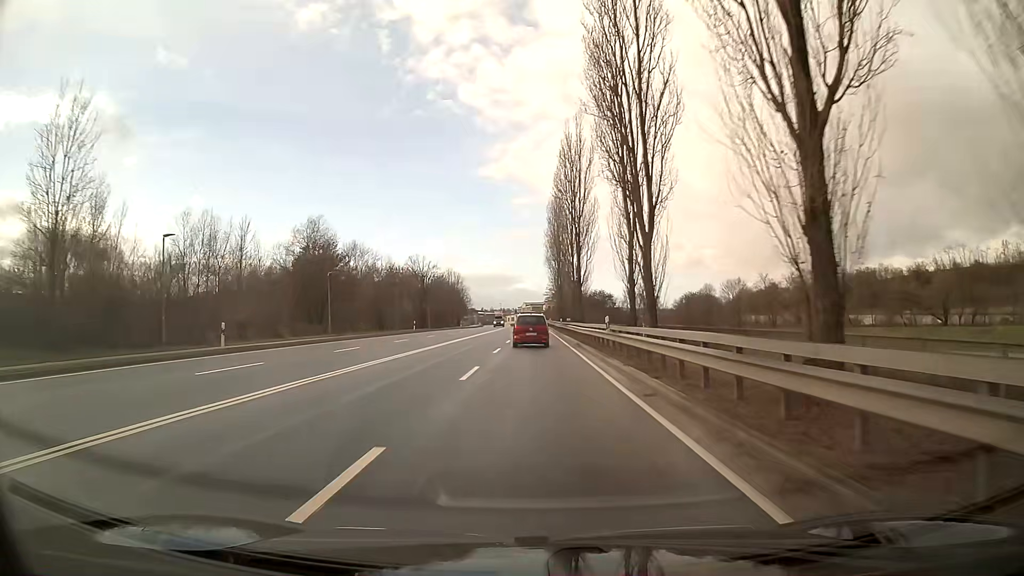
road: primary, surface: asphalt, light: Day
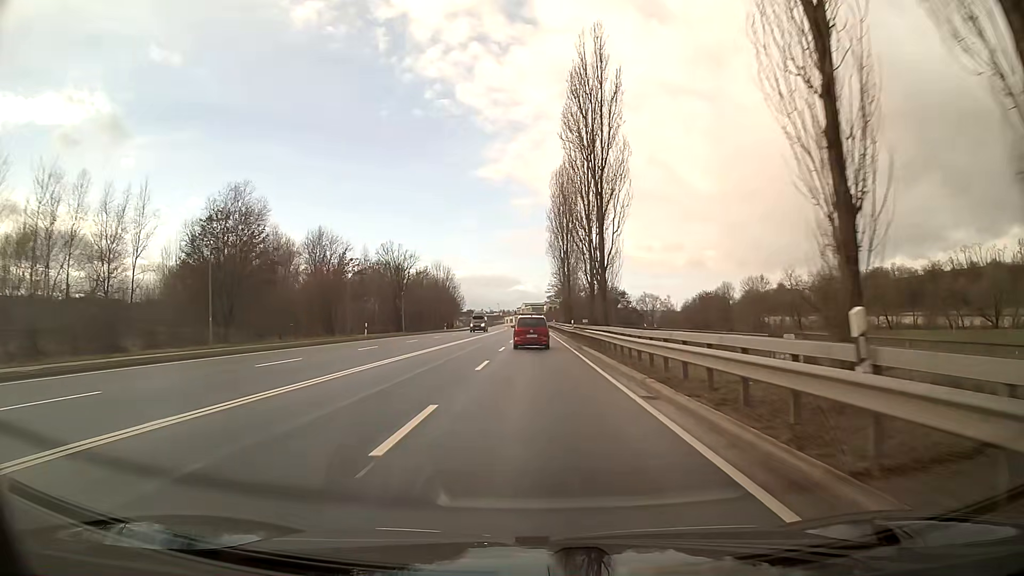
(0.0, +20.4) m; 0°
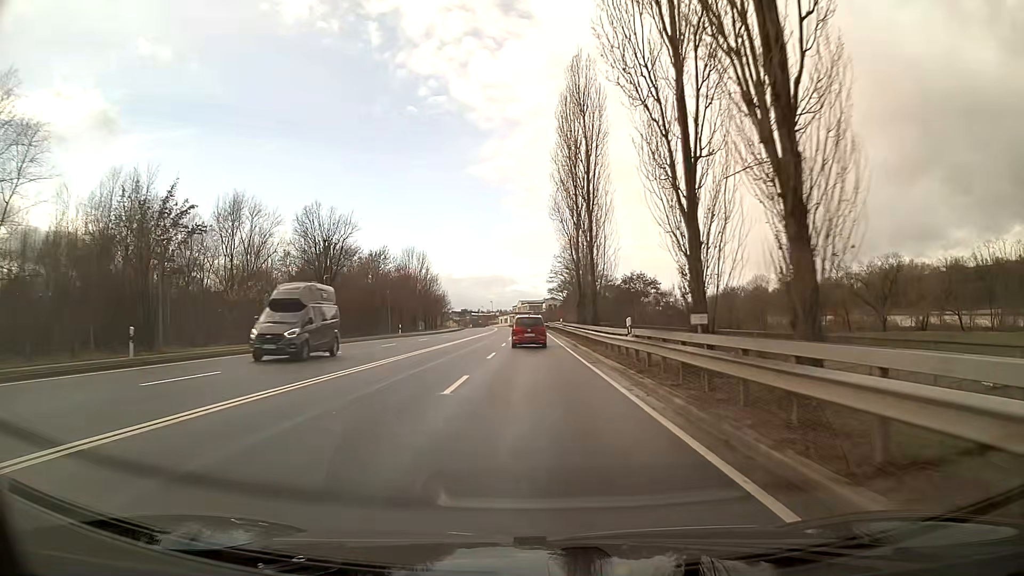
(+0.1, +30.4) m; 0°
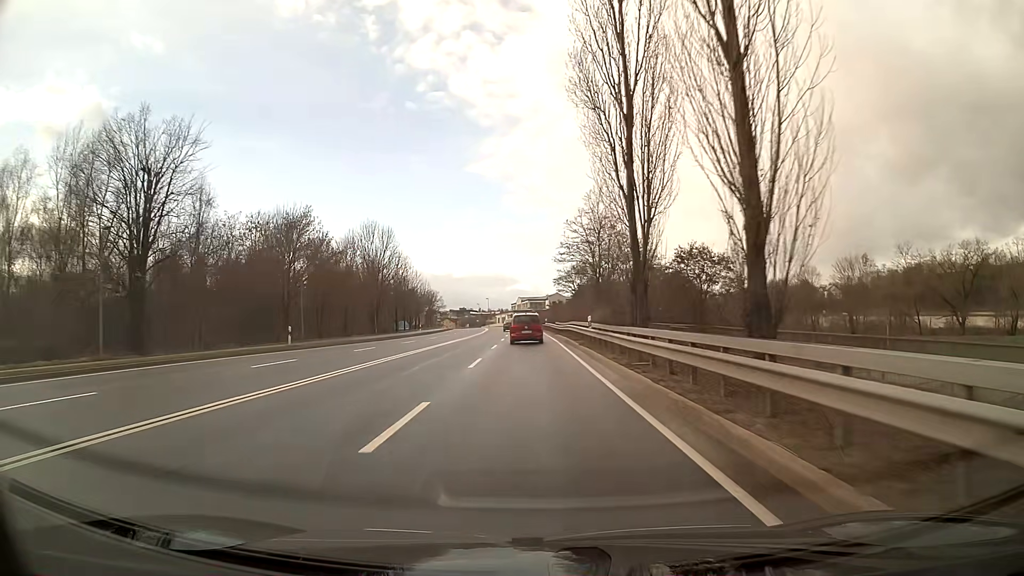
(0.0, +29.5) m; 0°
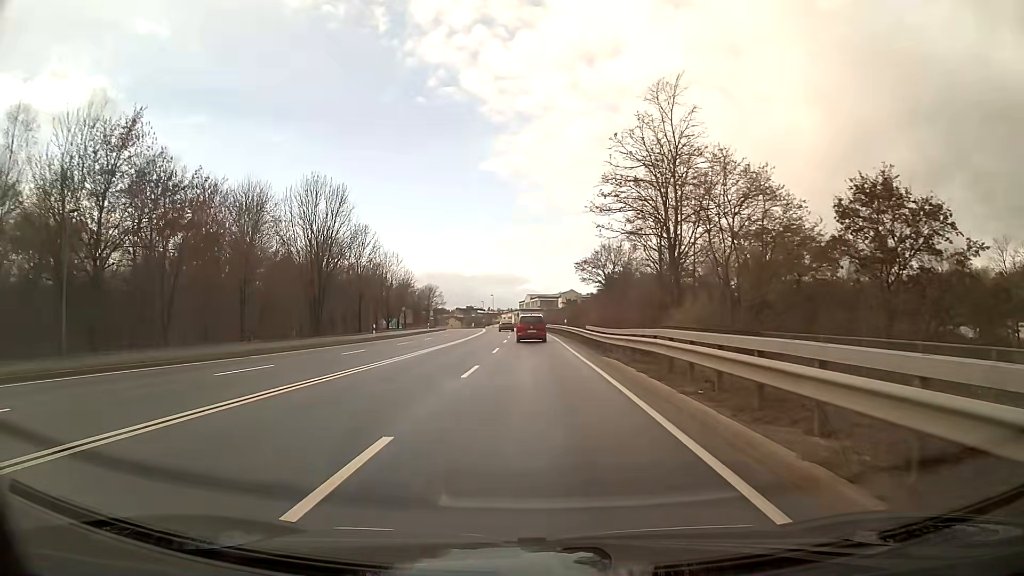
(-0.2, +27.2) m; -1°
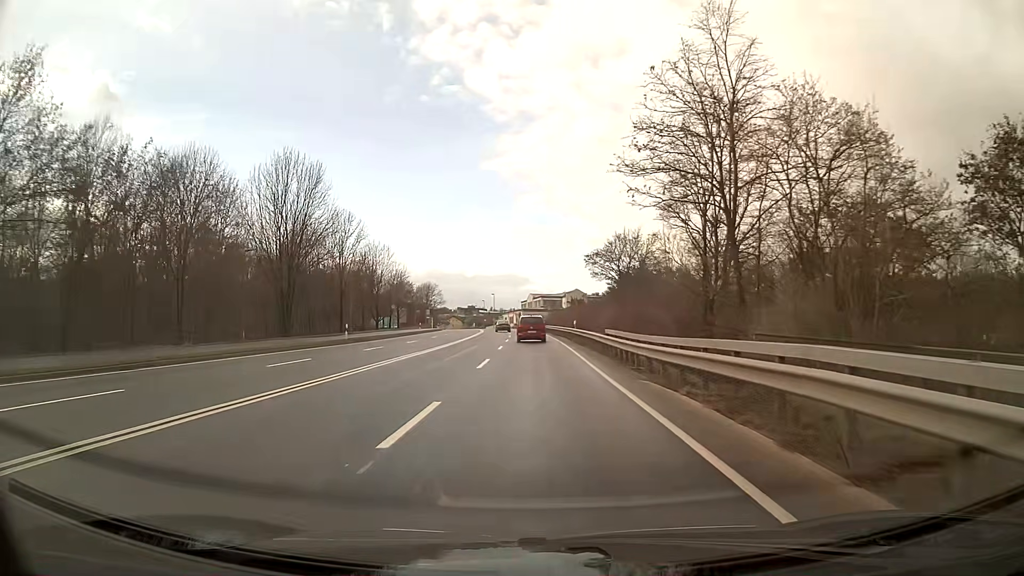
(0.0, +8.5) m; 0°
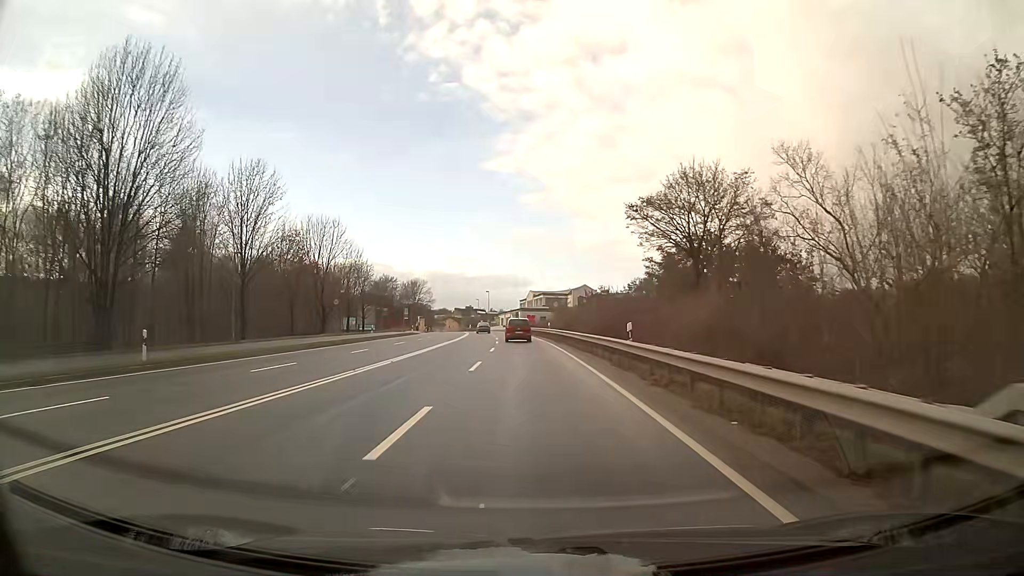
(0.0, +24.5) m; 0°
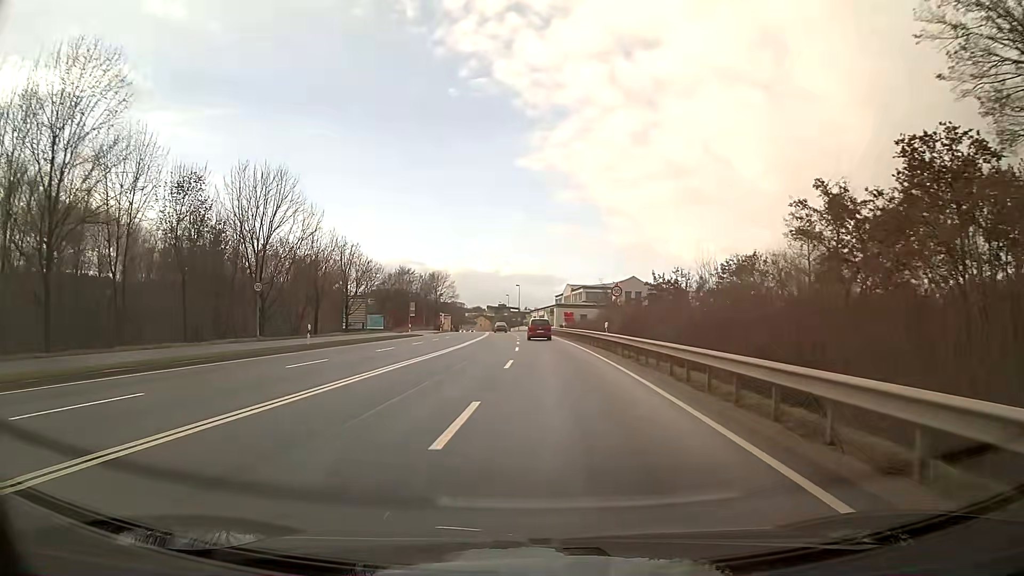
(-0.6, +23.6) m; -3°
(0, +10) (0, +20) (-1, +30) (-1, +40) (-2, +50) (-2, +60) (-3, +70) (-3, +80) (-4, +90) (-4, +100) m
